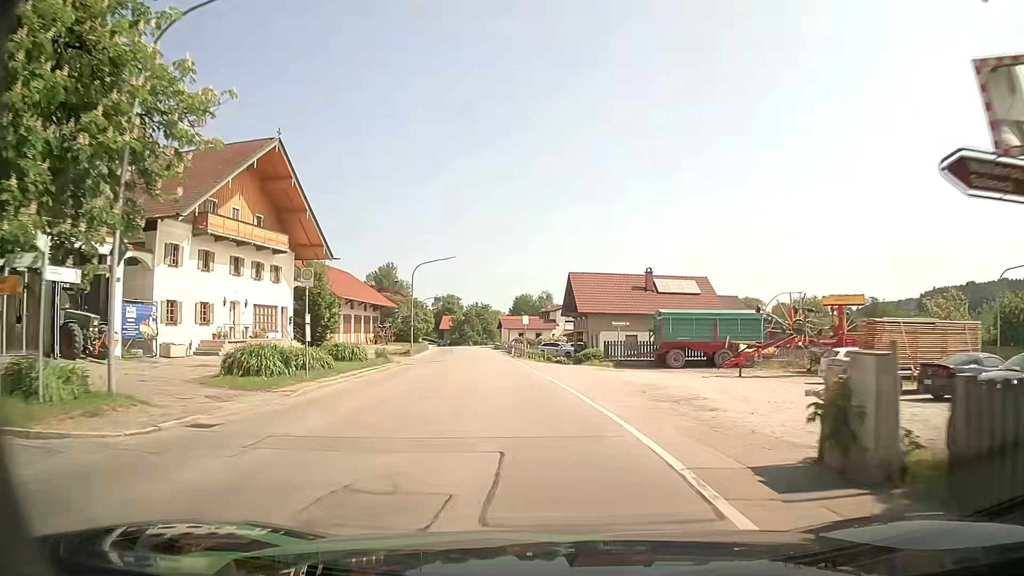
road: secondary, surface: asphalt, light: Day
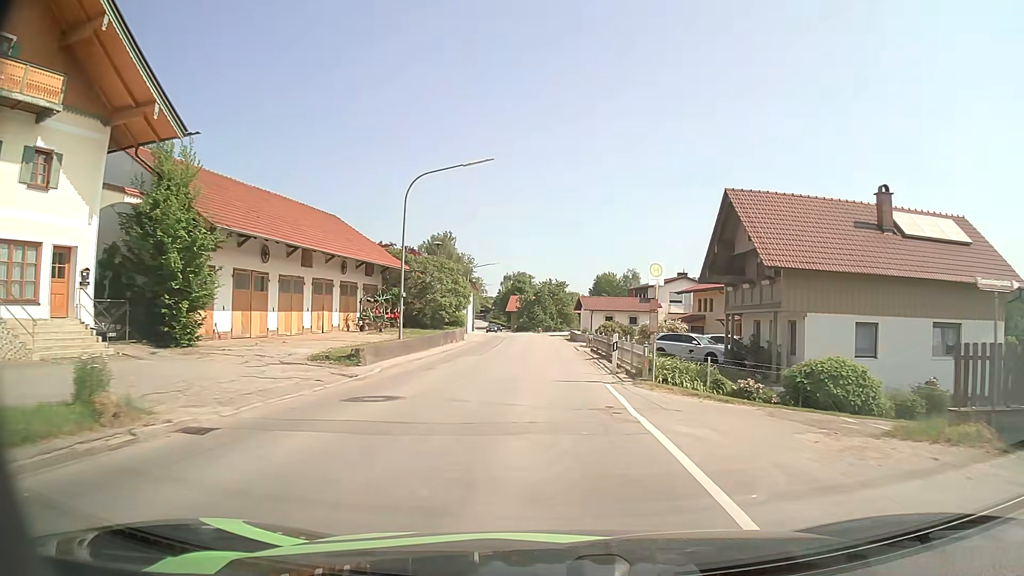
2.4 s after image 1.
(-1.9, +28.9) m; -6°
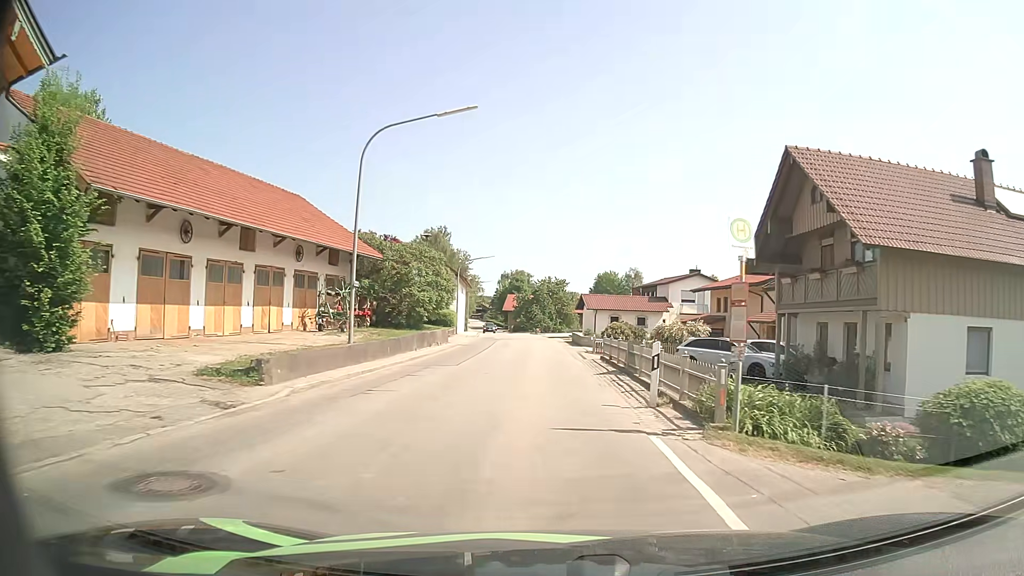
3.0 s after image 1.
(0.0, +7.0) m; 0°
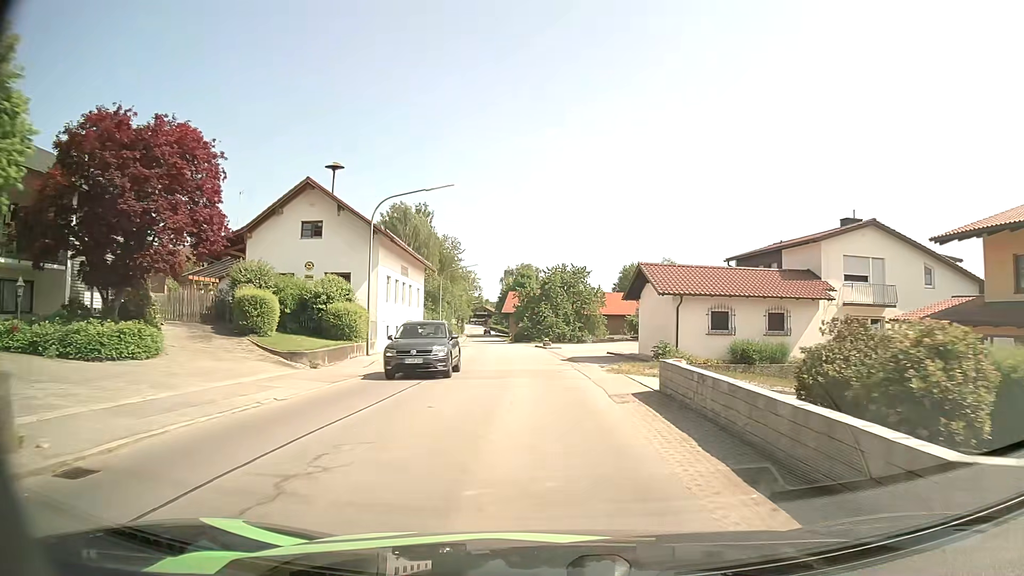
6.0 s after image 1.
(-0.2, +35.6) m; -1°
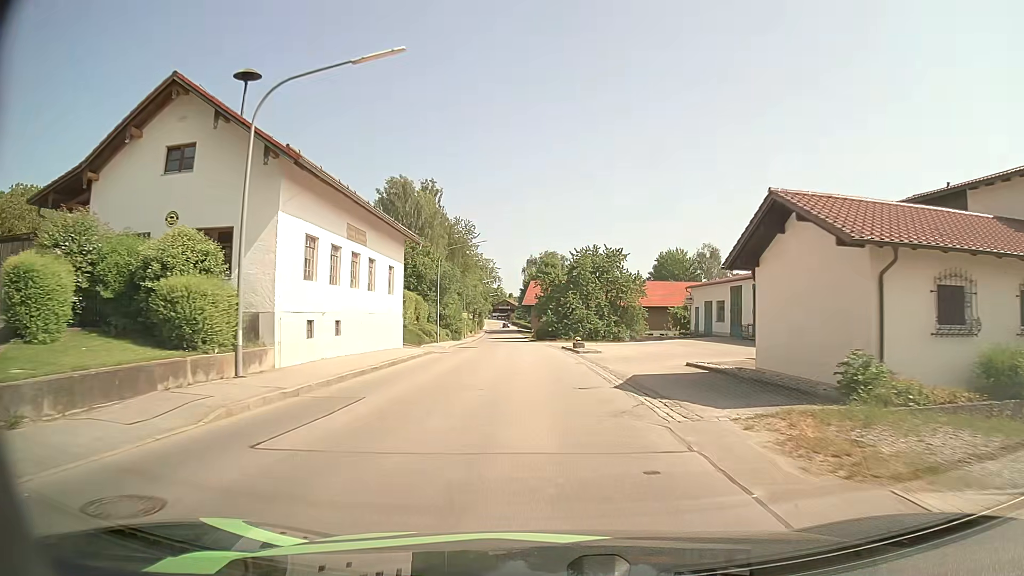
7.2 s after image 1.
(-0.3, +15.4) m; -2°
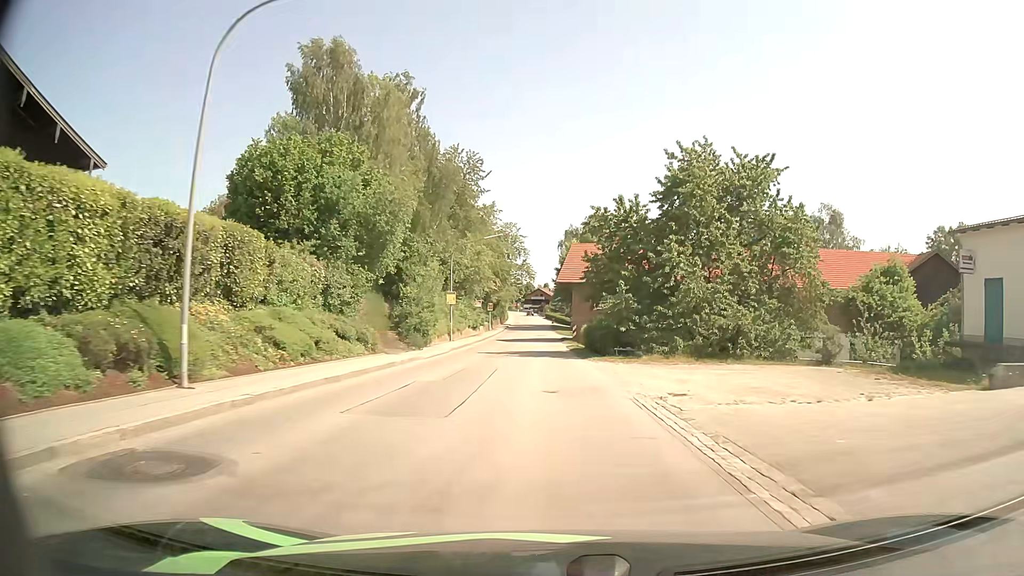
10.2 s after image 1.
(-1.7, +40.3) m; -4°
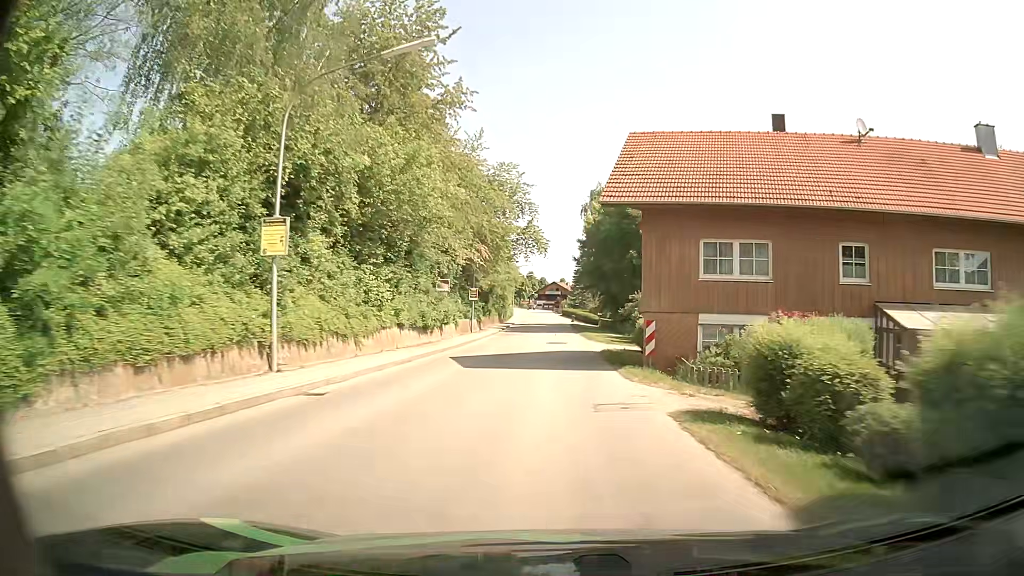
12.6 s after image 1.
(-0.4, +33.9) m; -1°
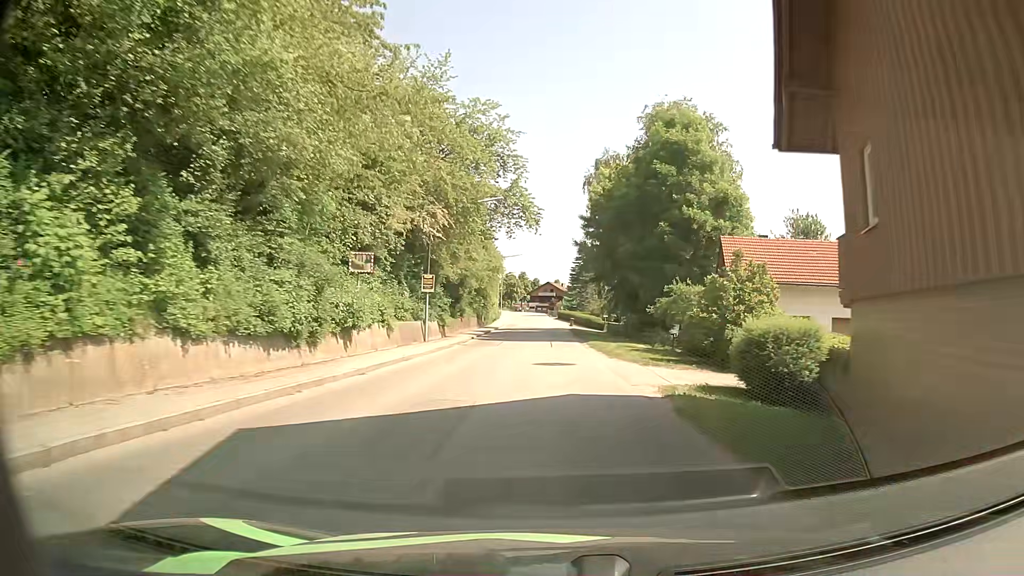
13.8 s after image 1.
(+0.1, +17.6) m; +1°
(0, +10) (0, +20) (0, +30) (0, +40) (0, +50) (0, +60) (0, +70) (0, +80) (-1, +90) (-1, +100) m
